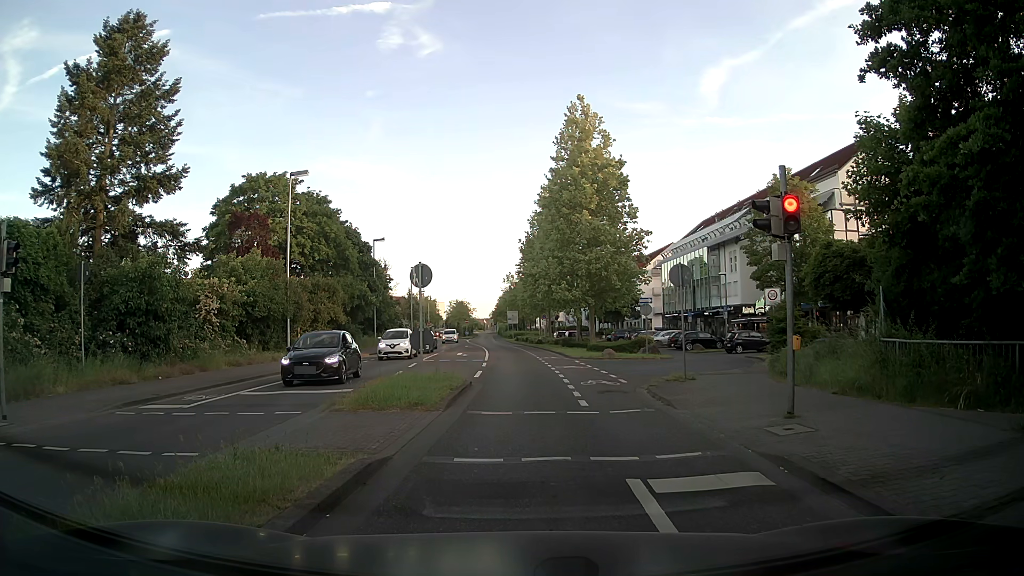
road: secondary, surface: asphalt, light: Day
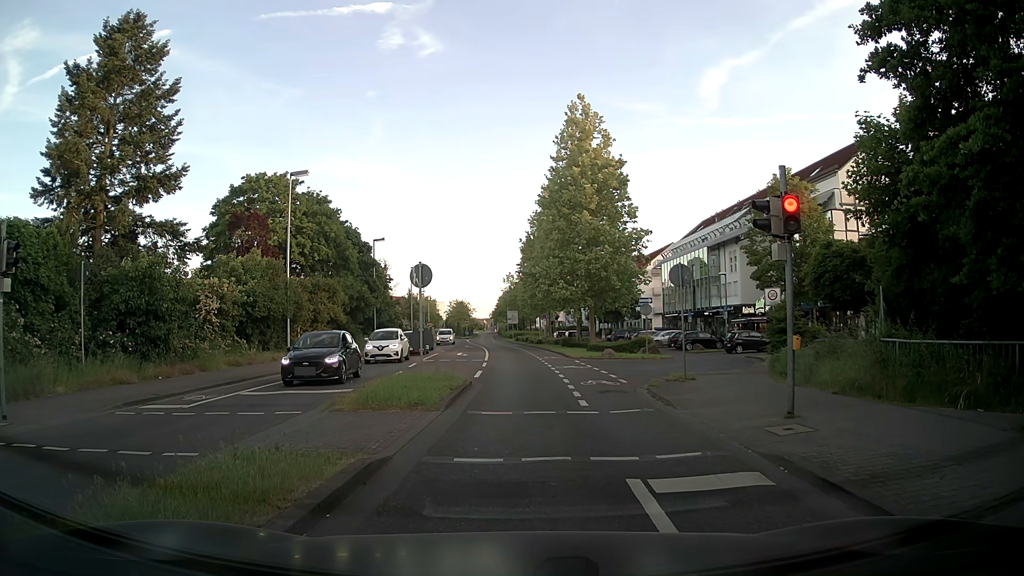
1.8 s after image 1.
(0.0, 0.0) m; 0°
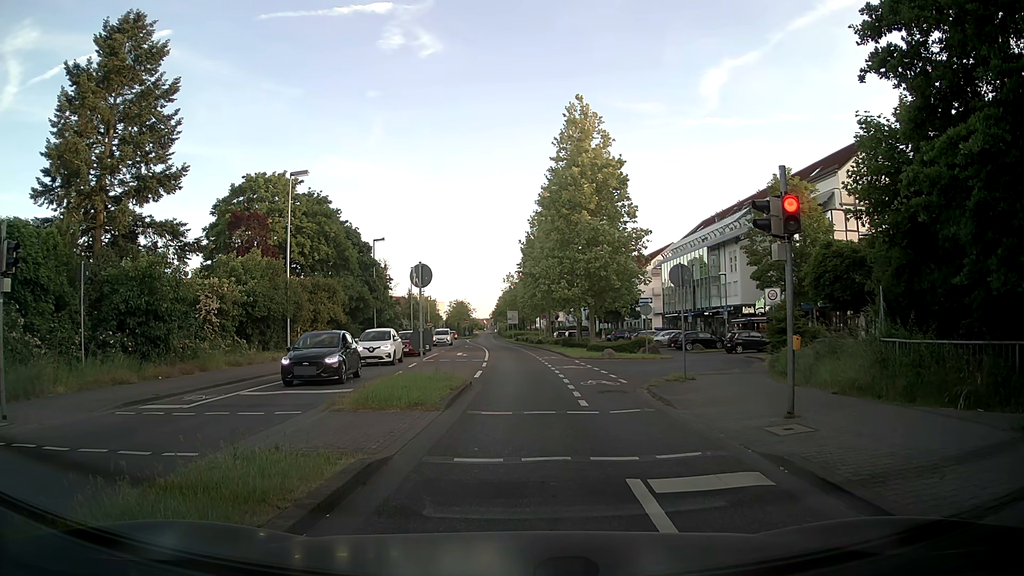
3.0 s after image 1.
(0.0, 0.0) m; 0°
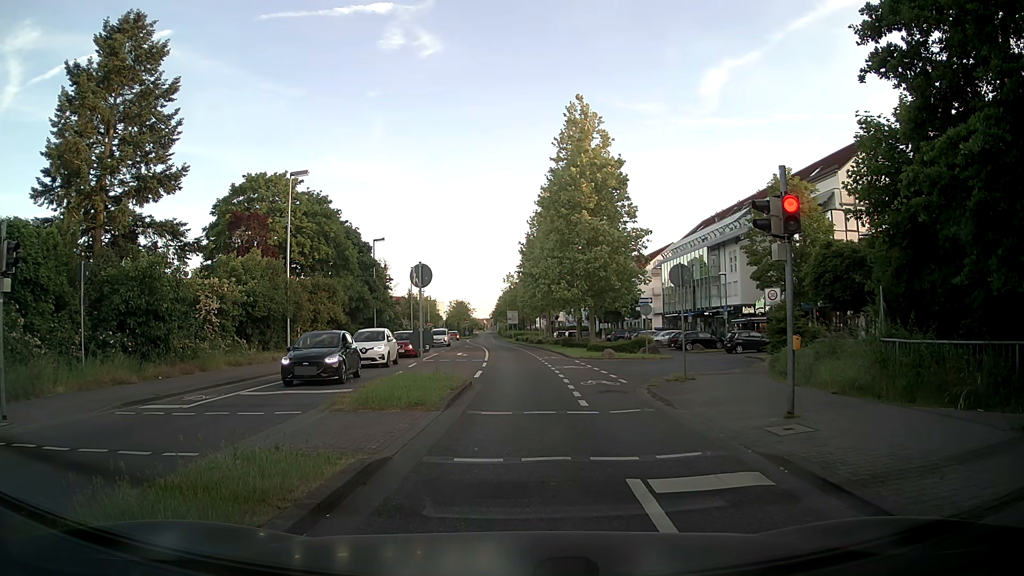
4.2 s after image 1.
(0.0, 0.0) m; 0°
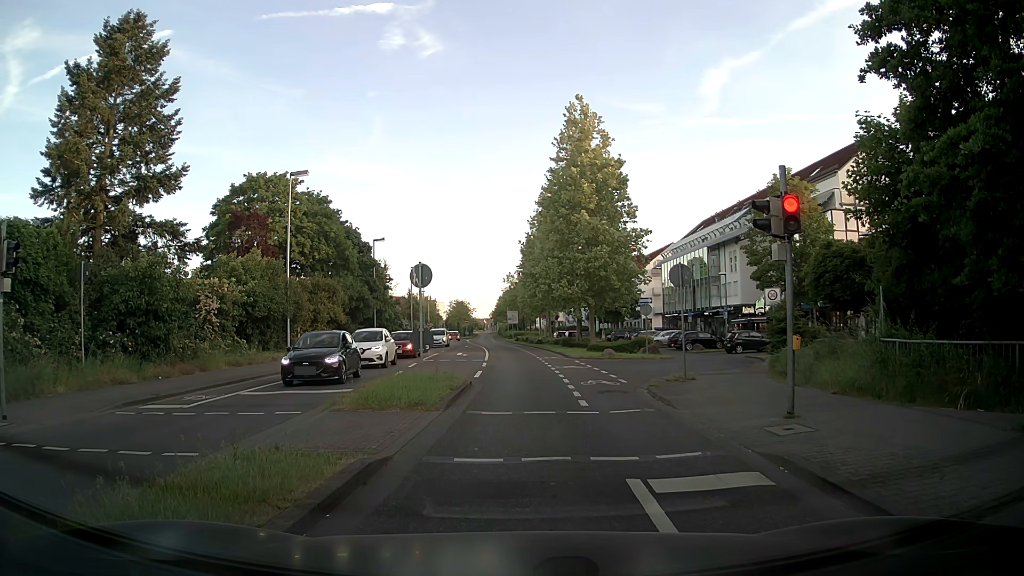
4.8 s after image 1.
(0.0, 0.0) m; 0°
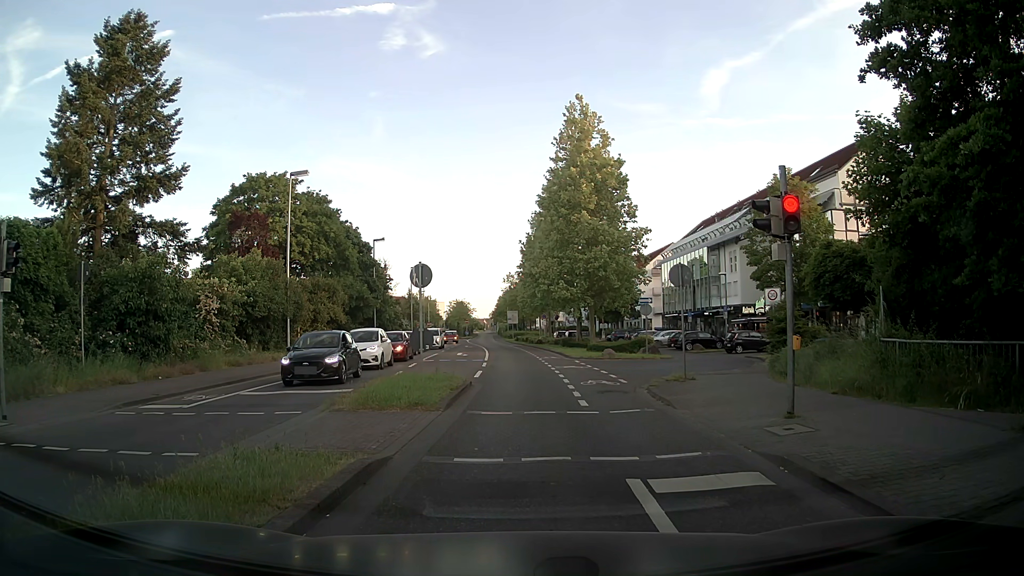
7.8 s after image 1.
(0.0, 0.0) m; 0°
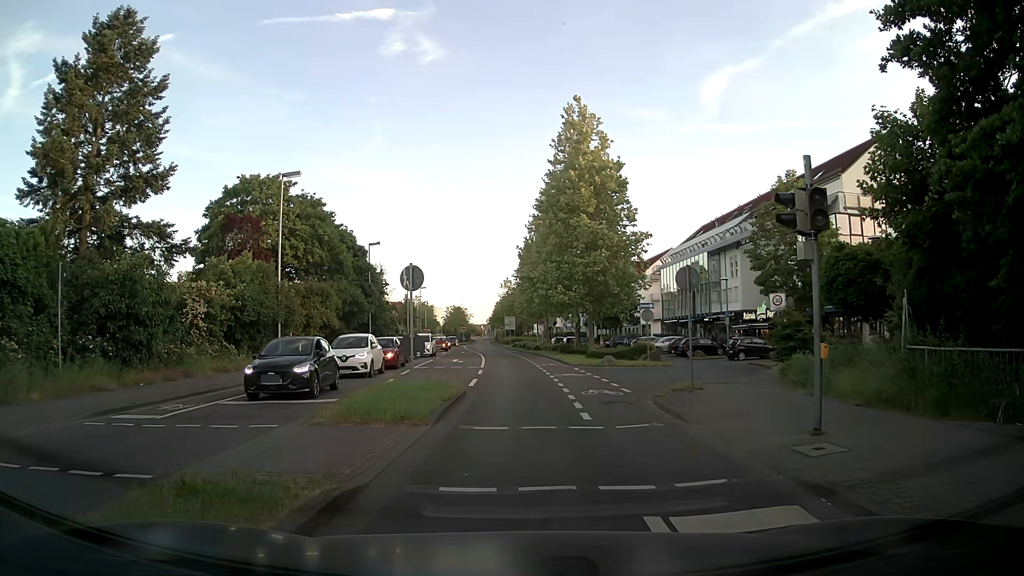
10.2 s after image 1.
(0.0, +1.2) m; +1°
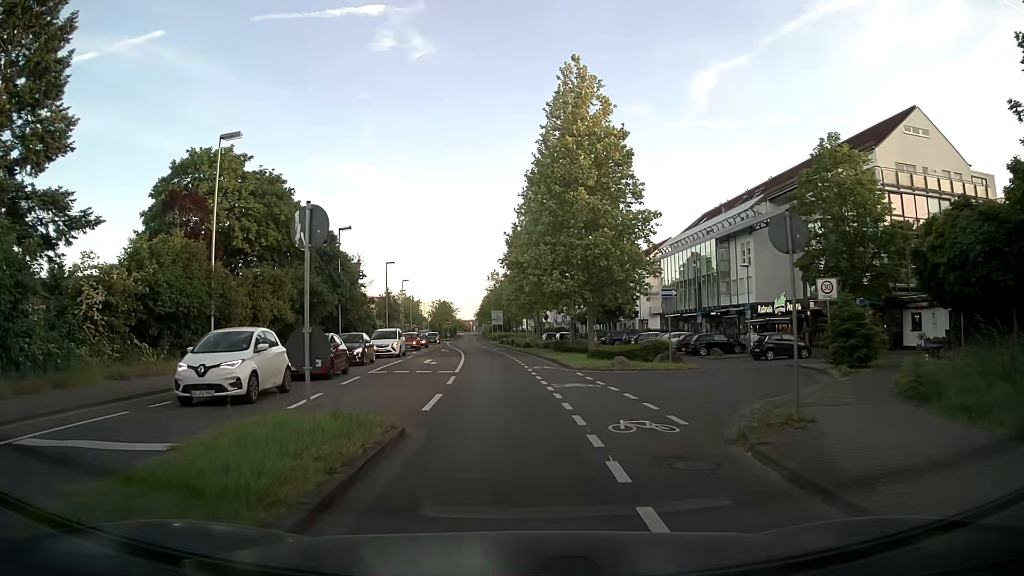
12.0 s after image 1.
(+0.1, +7.5) m; +1°
(0, +10) (0, +20) (-1, +30) (-2, +40) (-2, +50) (-3, +60) (-4, +70) (-5, +80) (-6, +90) (-7, +100) m
